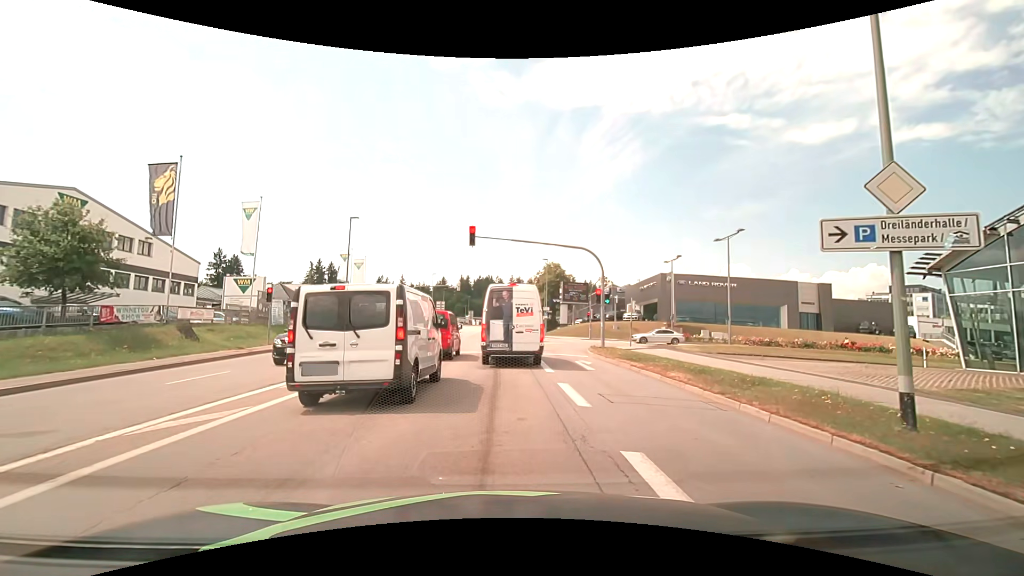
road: tertiary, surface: asphalt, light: Day
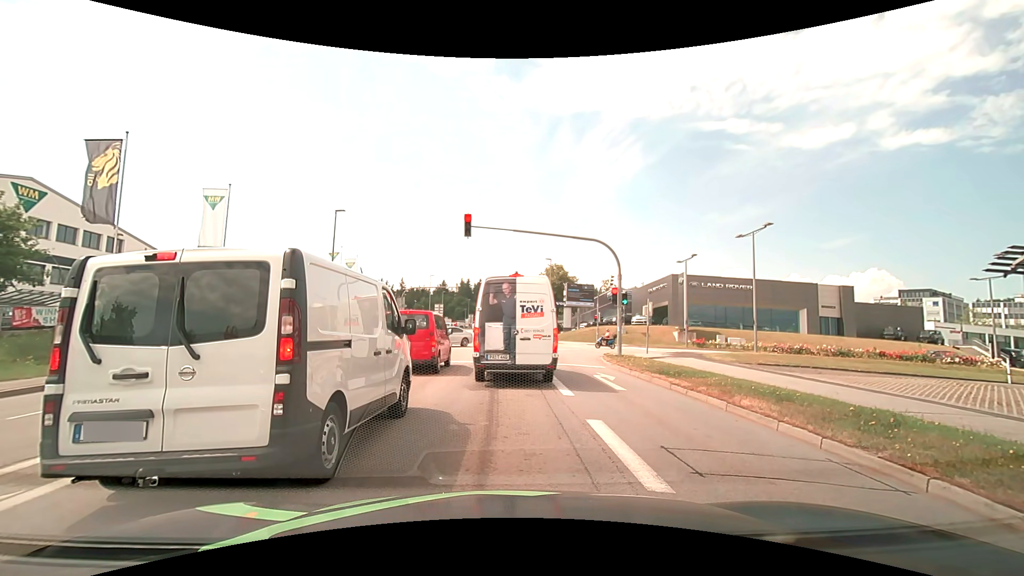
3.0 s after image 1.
(0.0, +3.7) m; +2°
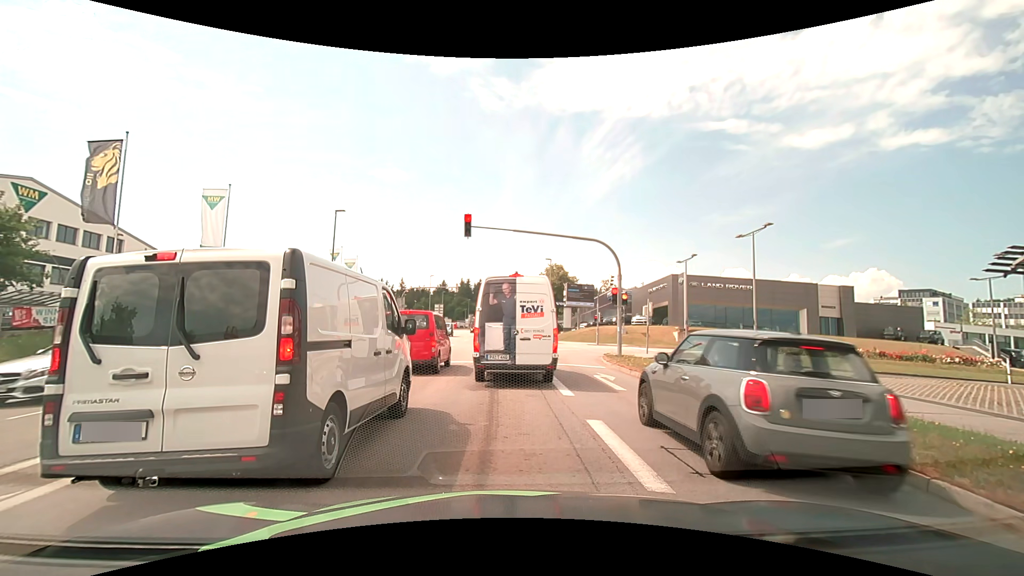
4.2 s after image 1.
(0.0, 0.0) m; 0°
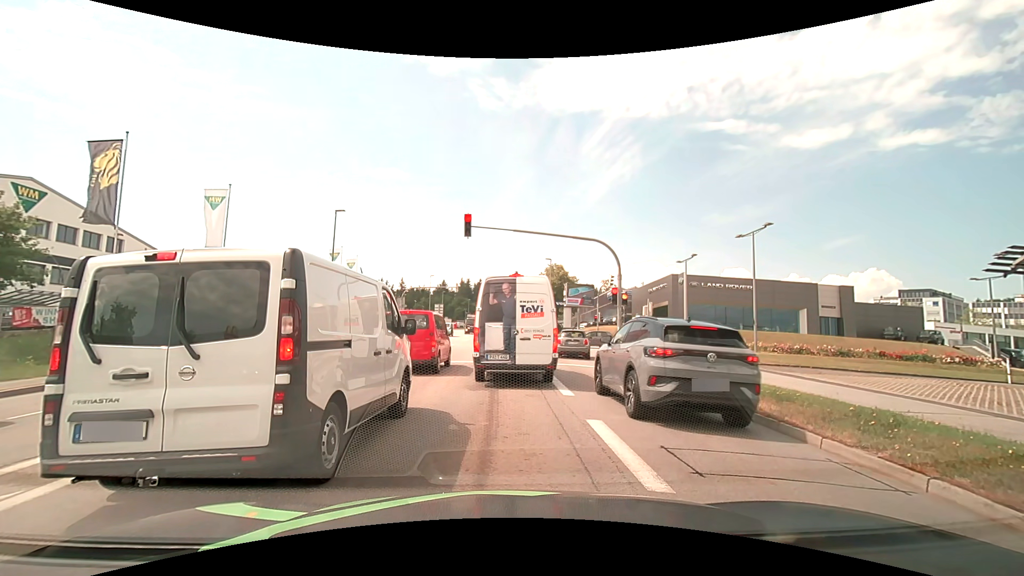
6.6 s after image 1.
(0.0, 0.0) m; 0°
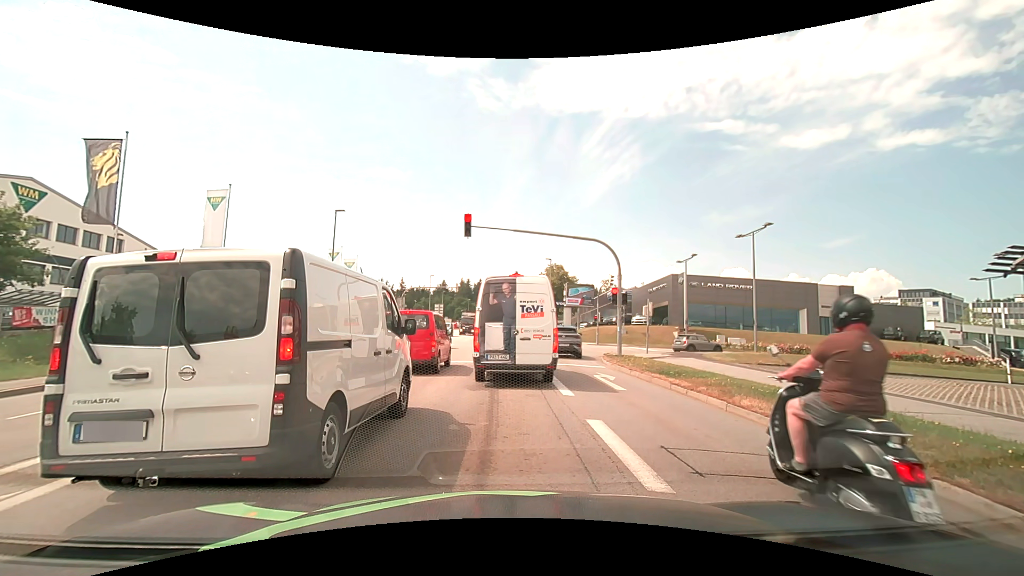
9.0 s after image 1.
(0.0, 0.0) m; 0°
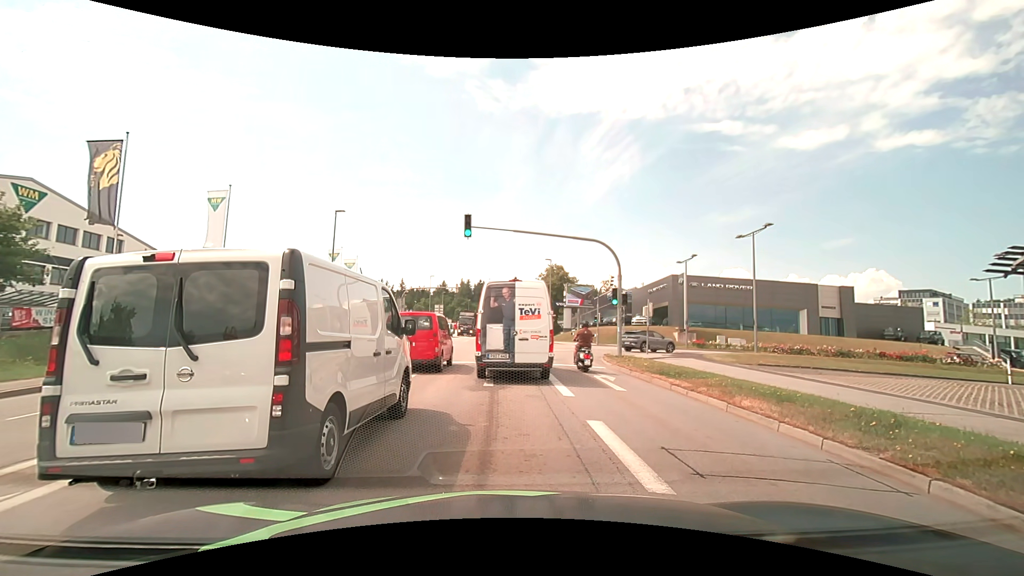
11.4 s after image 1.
(0.0, 0.0) m; 0°
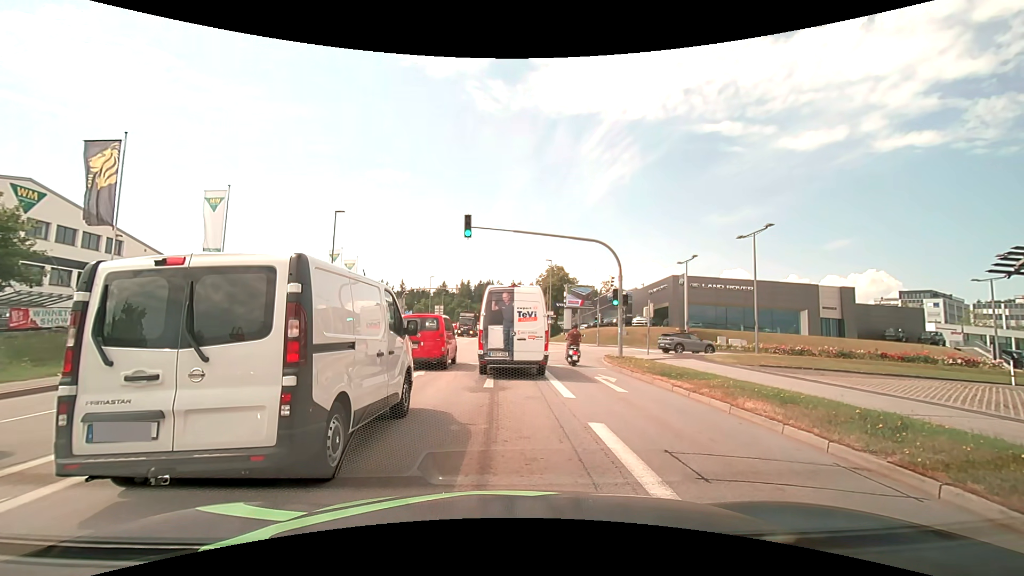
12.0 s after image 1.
(0.0, +0.1) m; 0°
